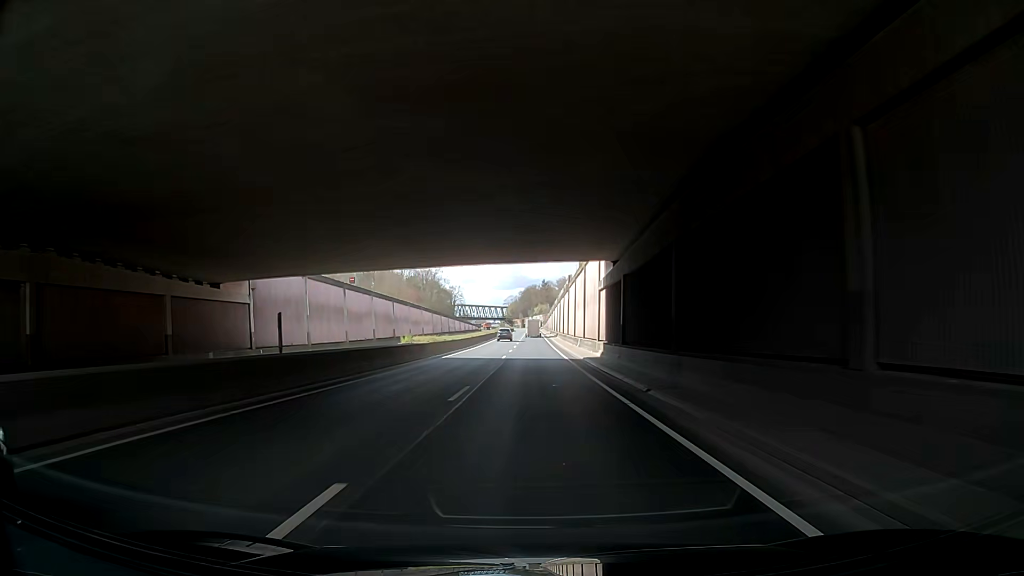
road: trunk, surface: asphalt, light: Day
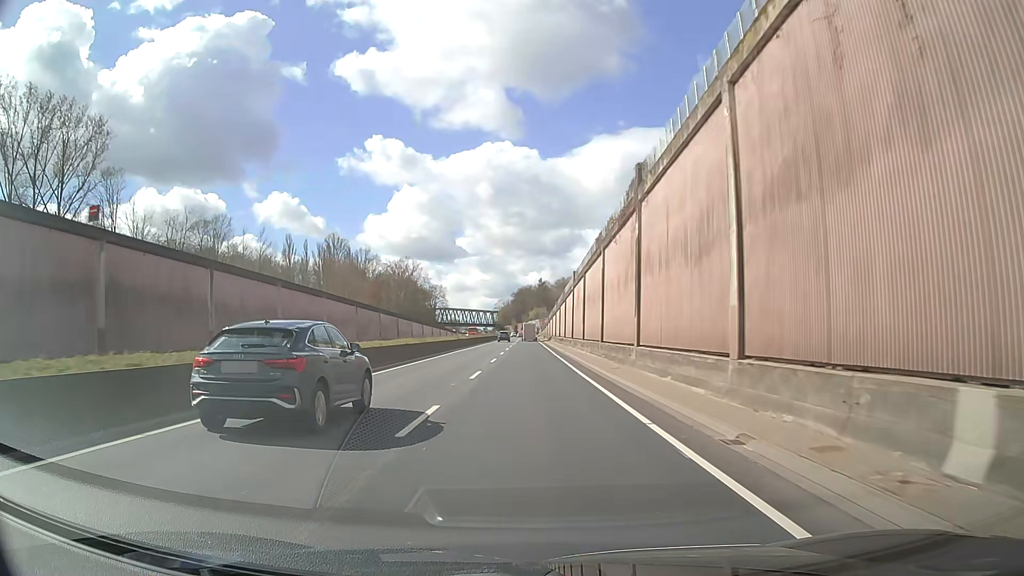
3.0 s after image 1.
(+1.3, +53.5) m; +1°
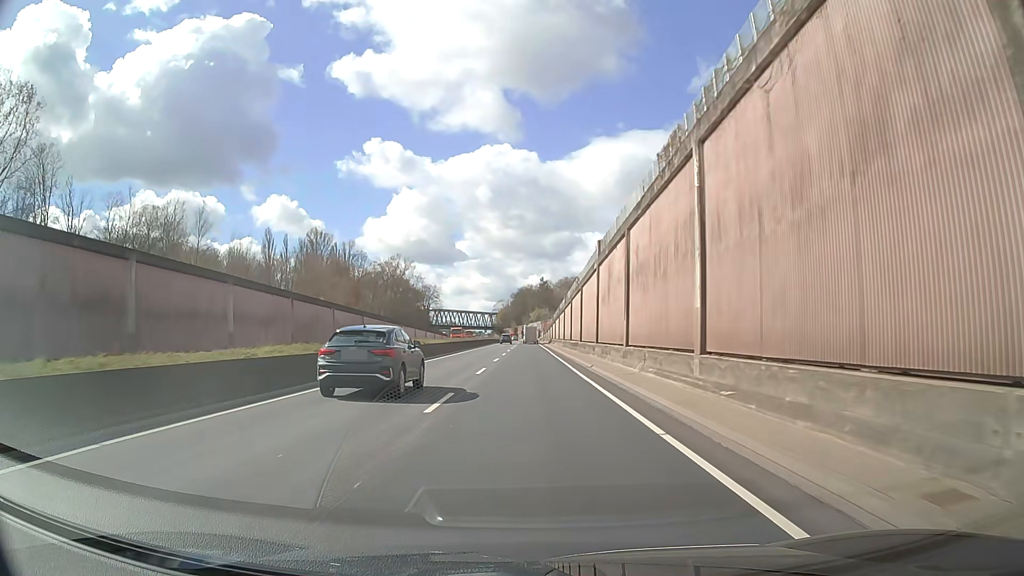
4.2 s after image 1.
(-0.1, +21.3) m; 0°
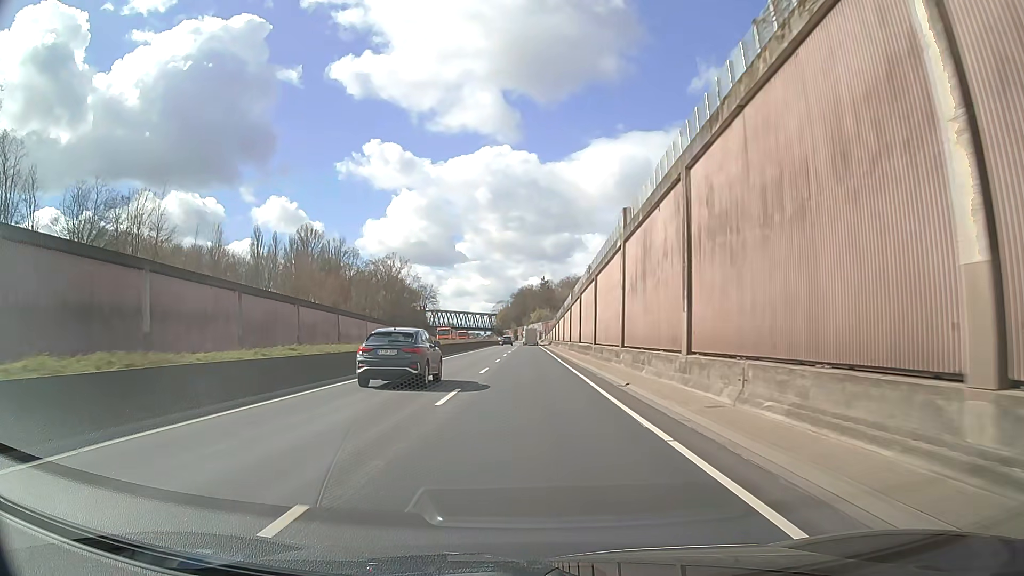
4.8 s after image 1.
(-0.1, +10.6) m; 0°
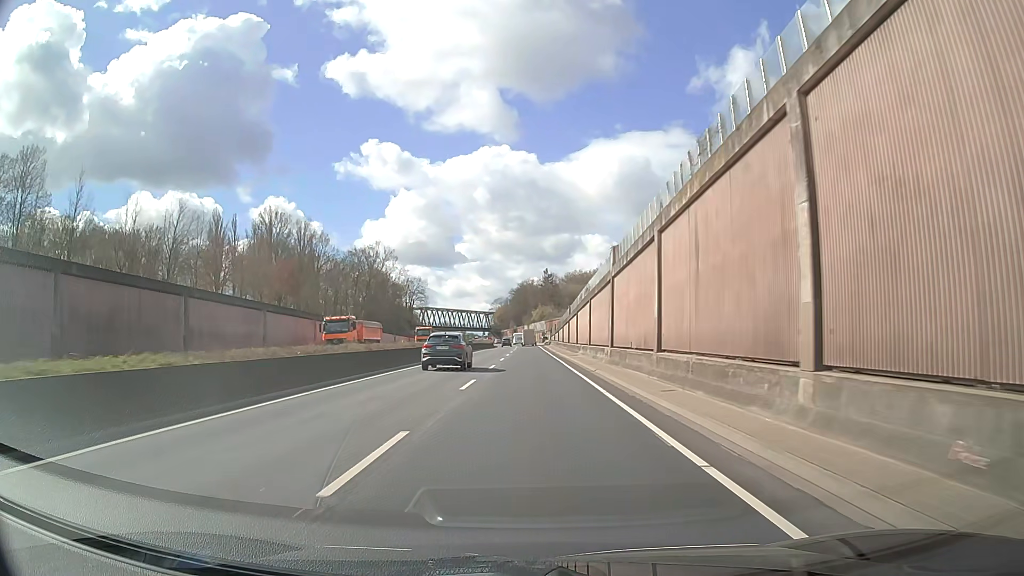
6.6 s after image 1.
(+0.1, +31.9) m; 0°
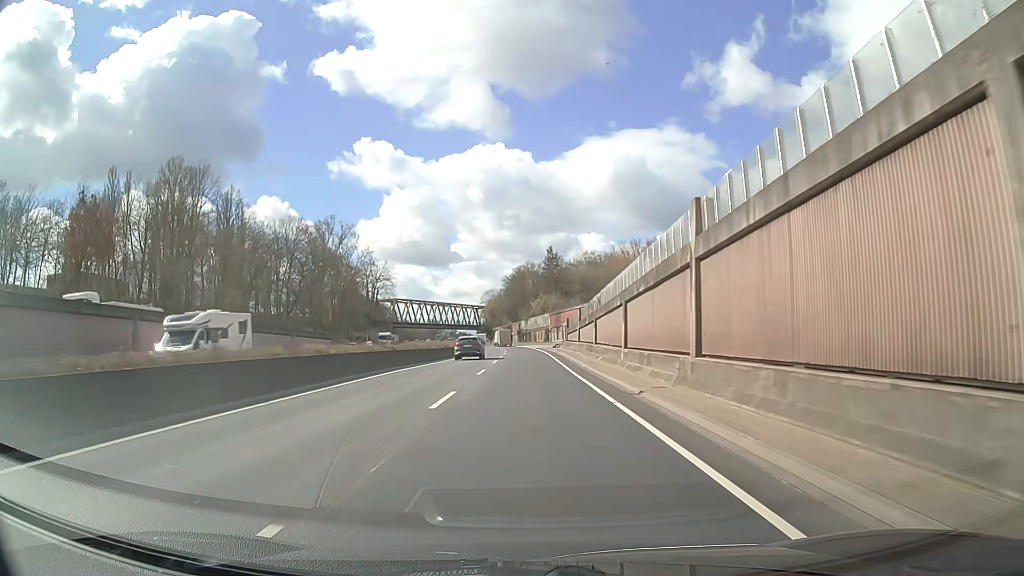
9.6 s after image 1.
(0.0, +53.5) m; 0°
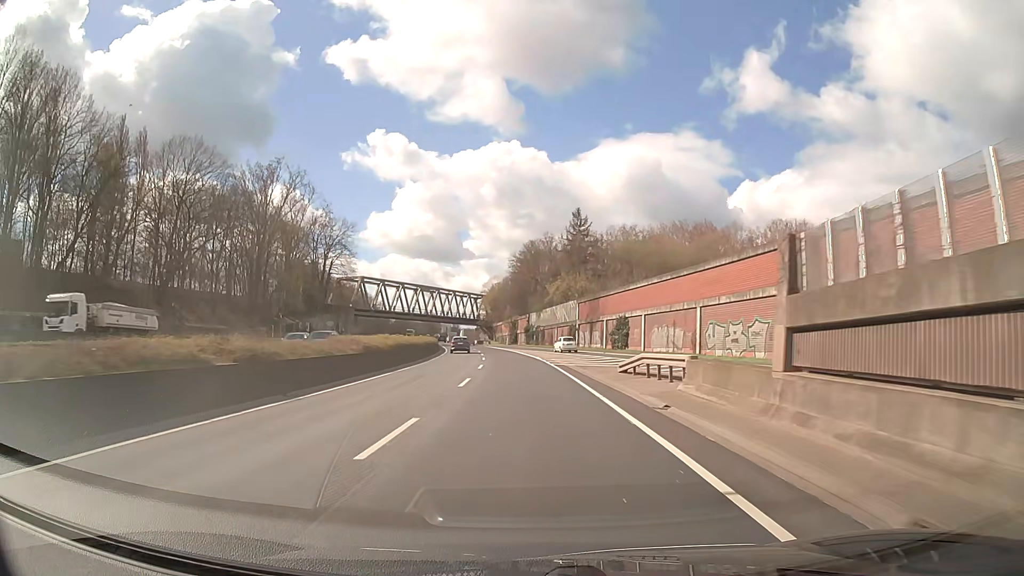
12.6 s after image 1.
(-0.3, +53.8) m; -1°
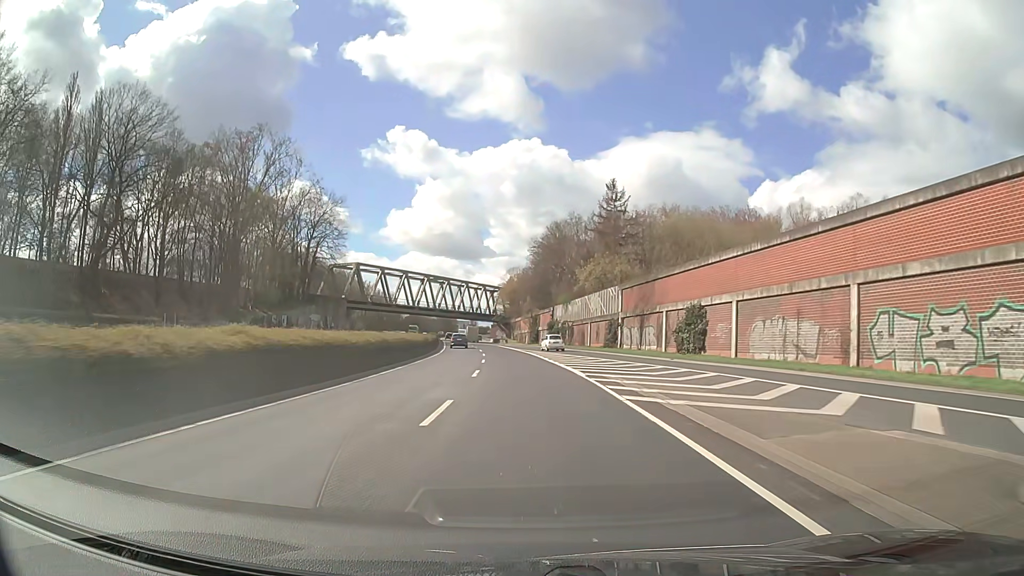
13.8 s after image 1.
(-0.3, +21.5) m; -2°
(0, +10) (0, +20) (-1, +30) (-1, +40) (-2, +50) (-2, +60) (-3, +70) (-4, +80) (-6, +90) (-7, +100) m
